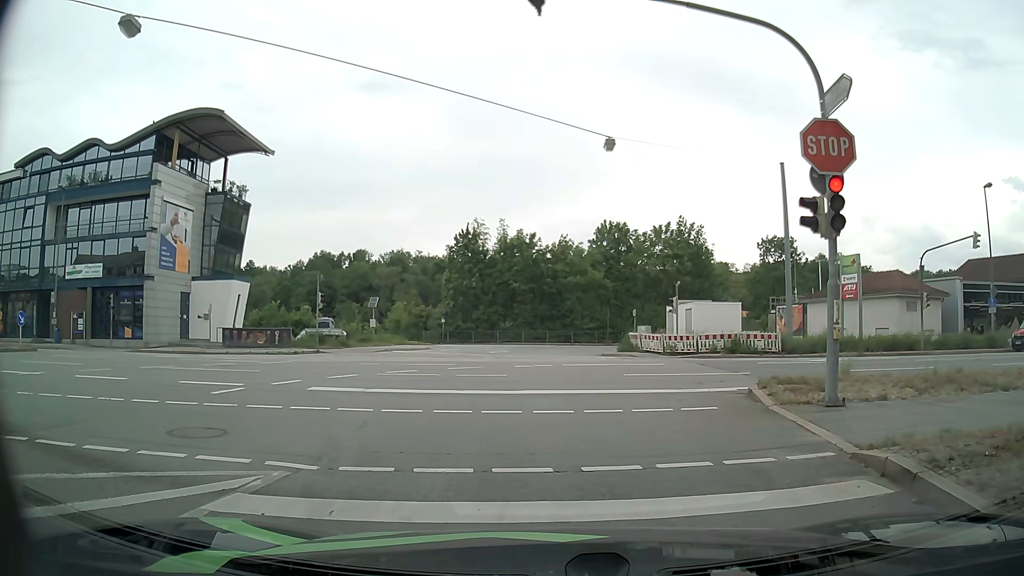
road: tertiary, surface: asphalt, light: Day
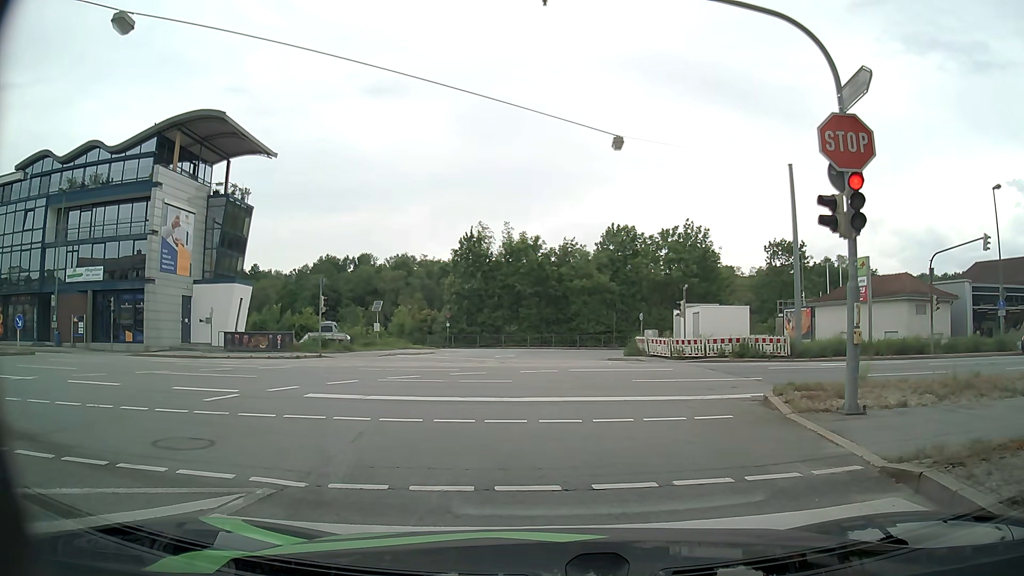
(0.0, +0.6) m; 0°
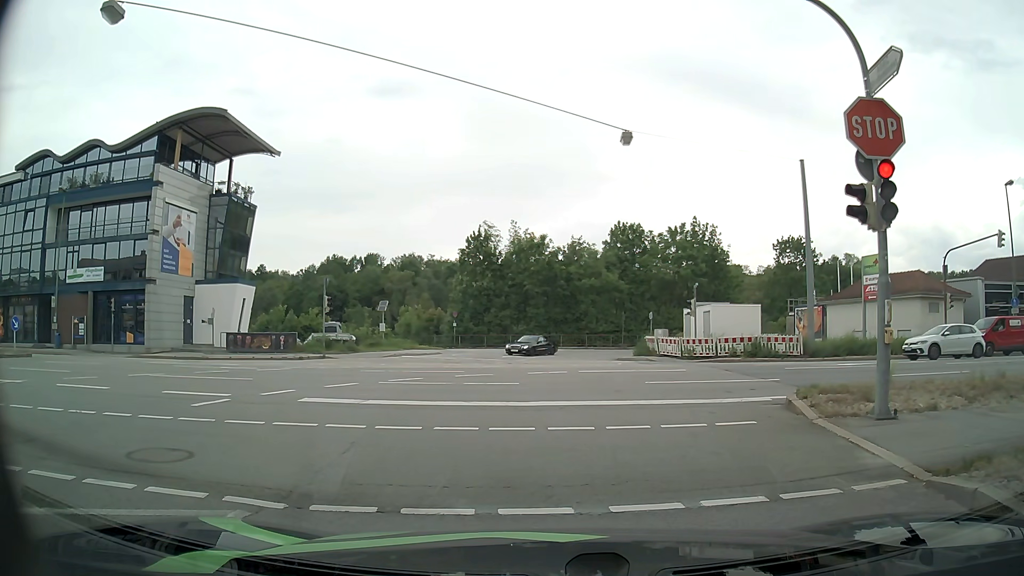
(0.0, +0.8) m; 0°
